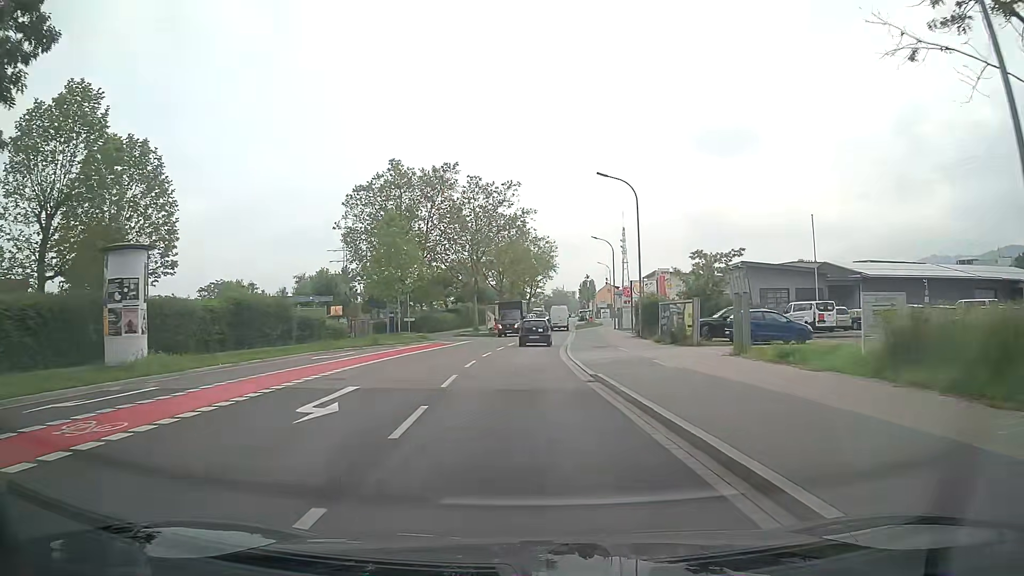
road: unclassified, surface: asphalt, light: Day
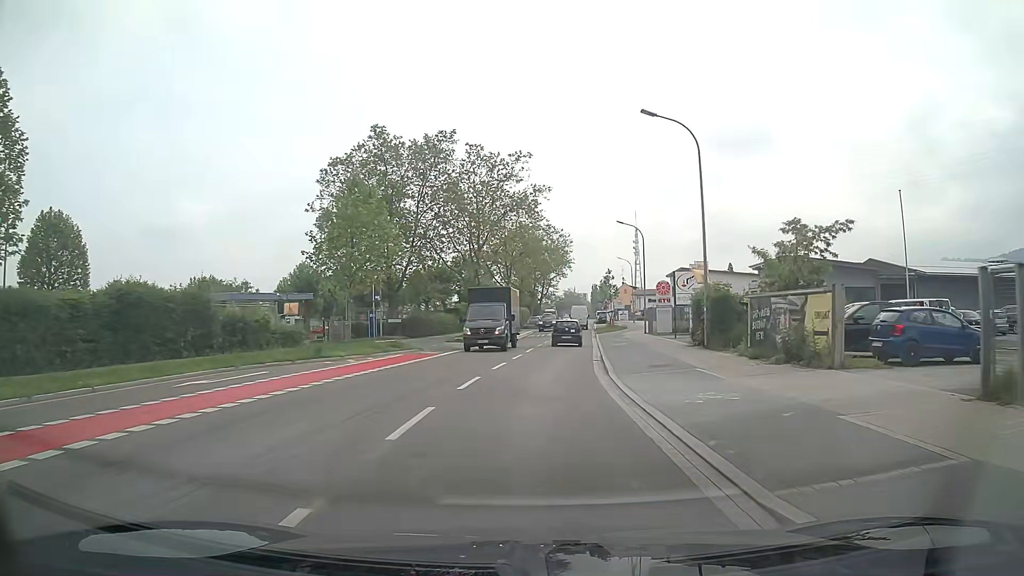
(-0.2, +12.2) m; -1°
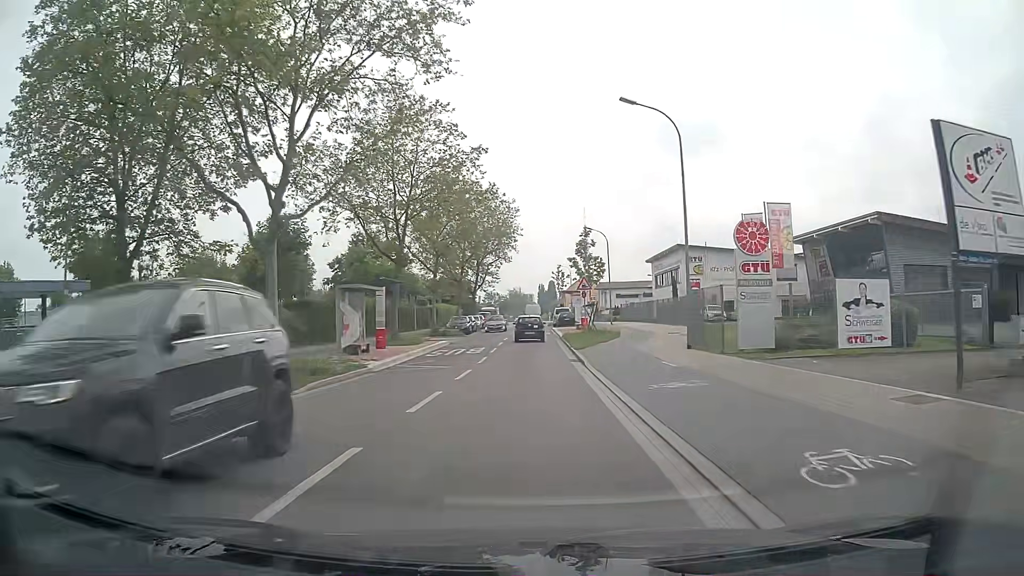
(+1.6, +32.4) m; +4°
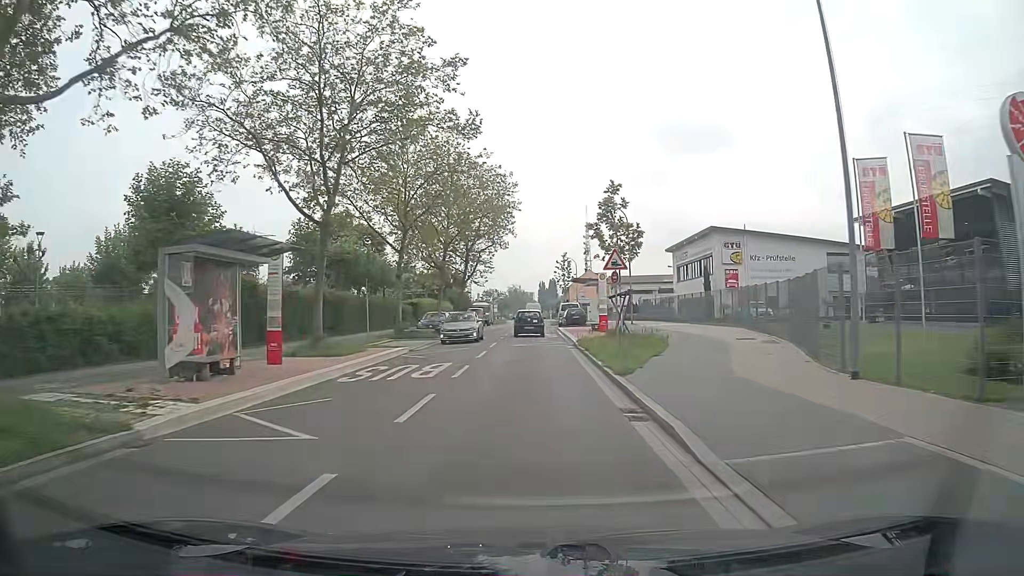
(0.0, +13.3) m; 0°
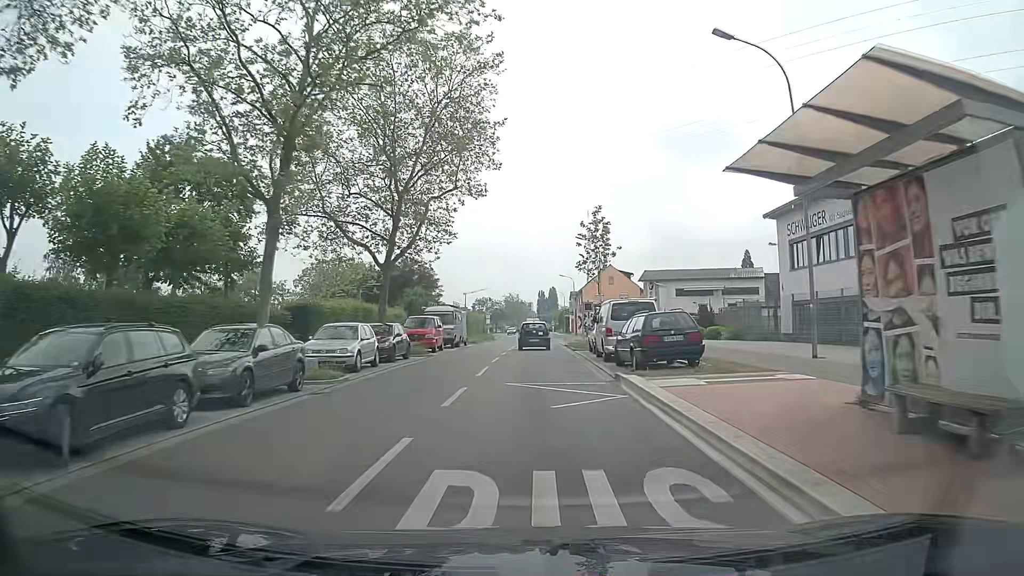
(0.0, +34.1) m; 0°
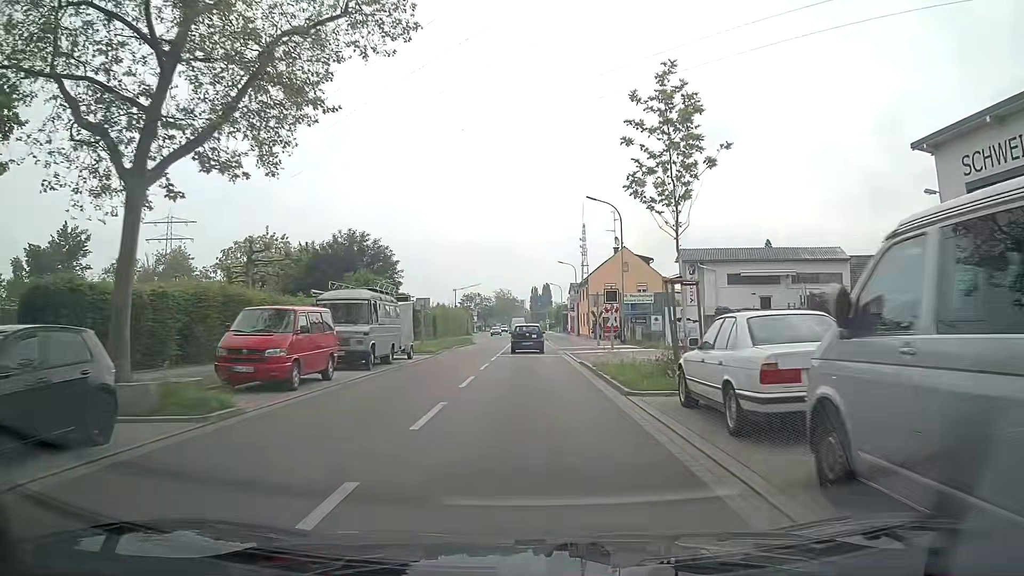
(+0.2, +20.1) m; +1°
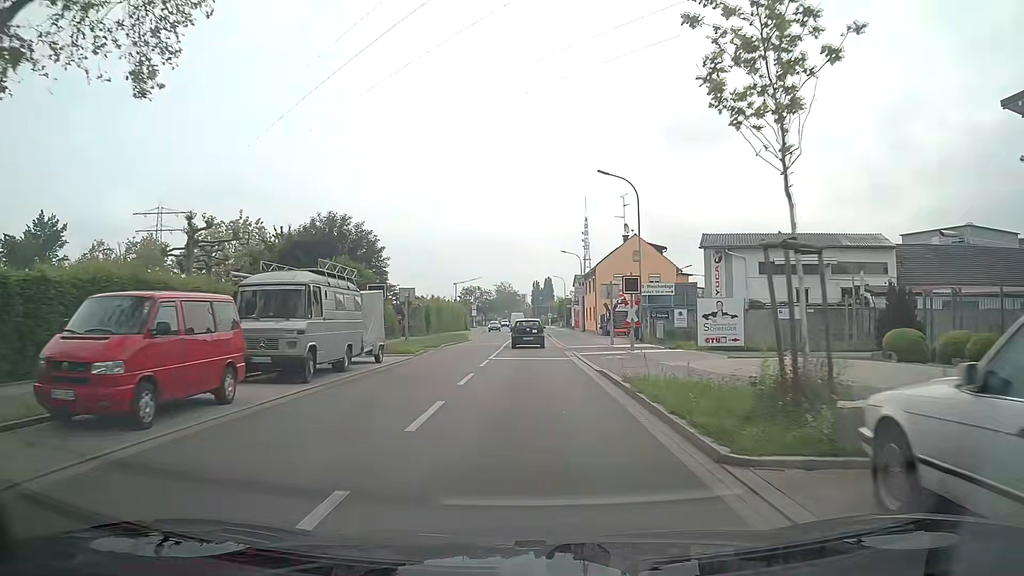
(0.0, +6.3) m; 0°
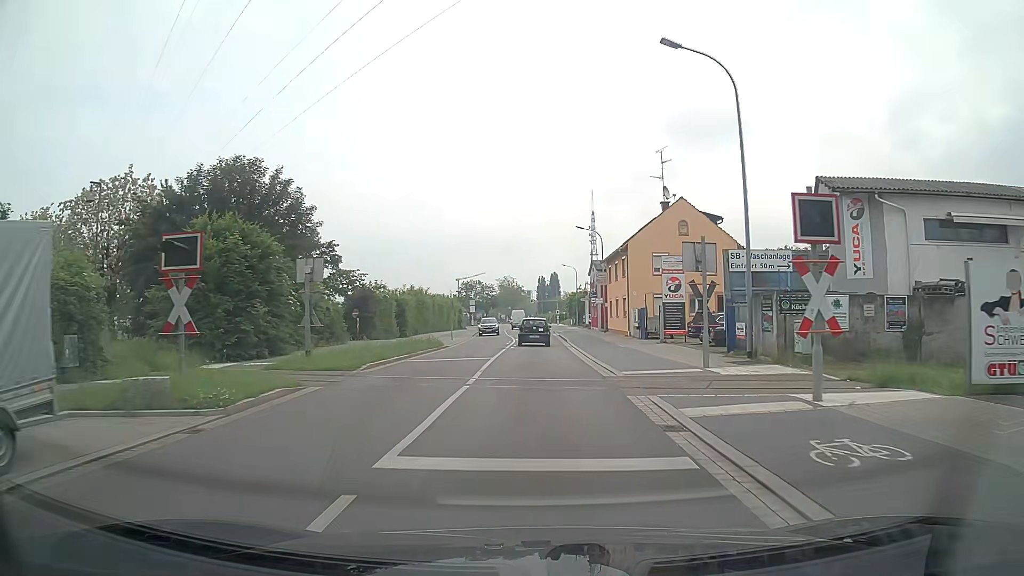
(-0.1, +18.1) m; -1°
(0, +10) (0, +20) (0, +30) (0, +40) (0, +50) (-1, +60) (-1, +70) (-2, +80) (-2, +90) (-2, +100) m
